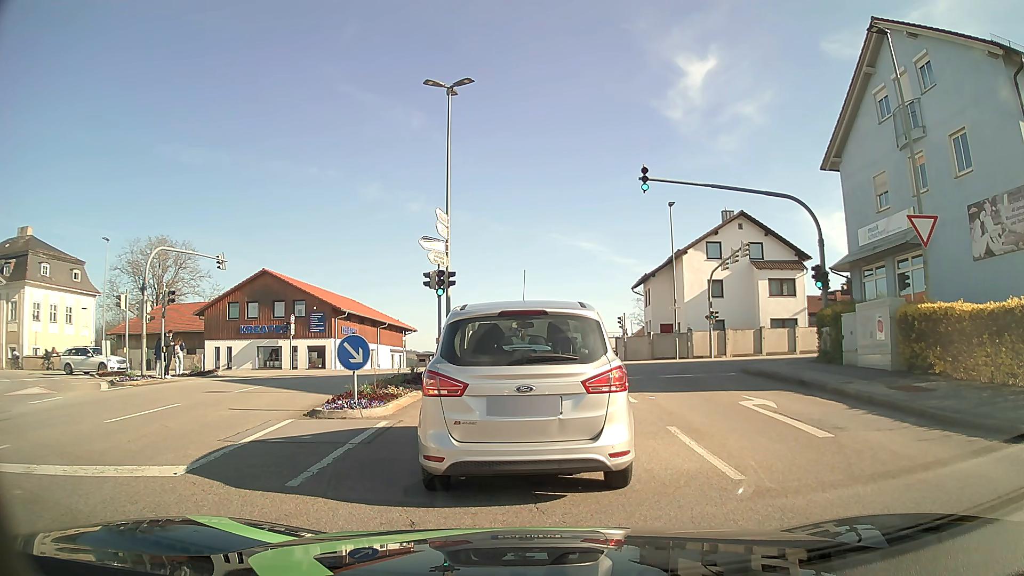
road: tertiary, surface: asphalt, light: Day
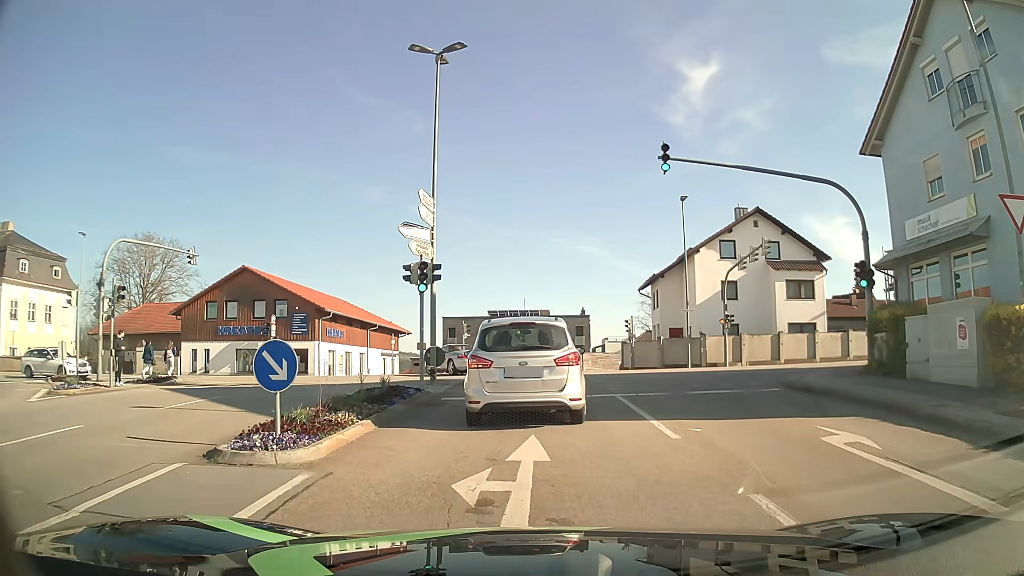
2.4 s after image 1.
(0.0, +3.8) m; -1°
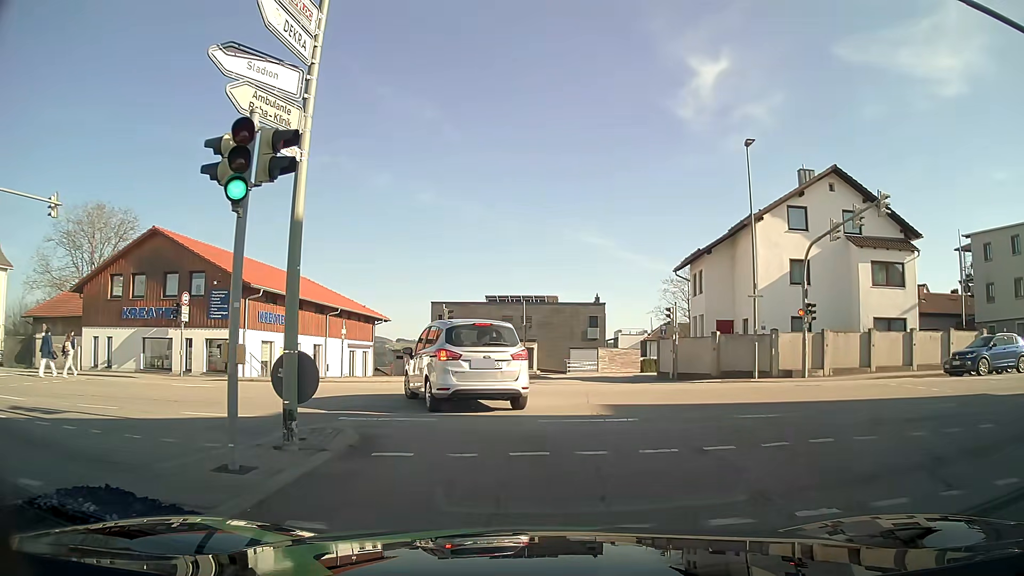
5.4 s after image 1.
(0.0, +11.8) m; 0°
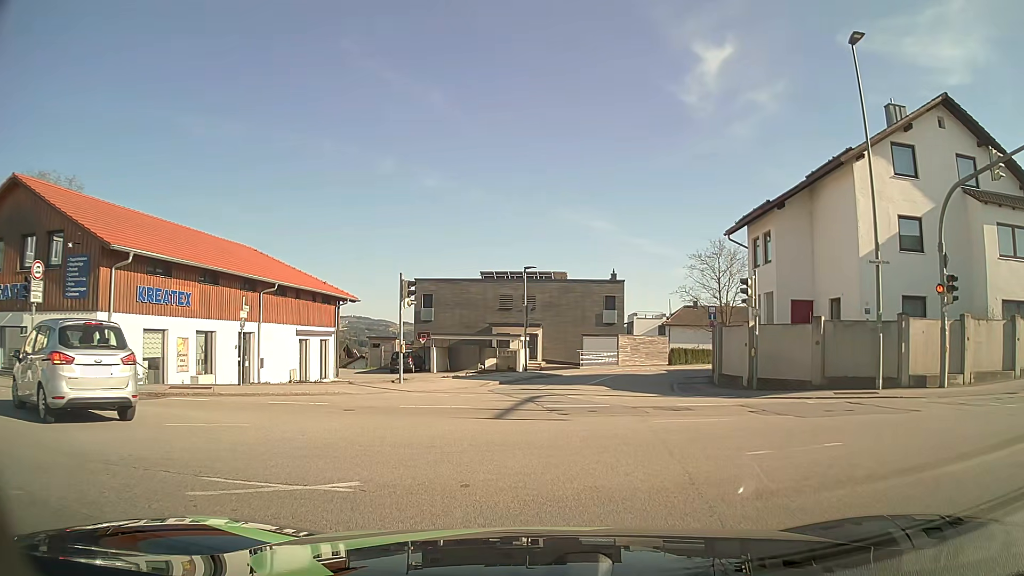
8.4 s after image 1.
(+0.1, +10.7) m; 0°
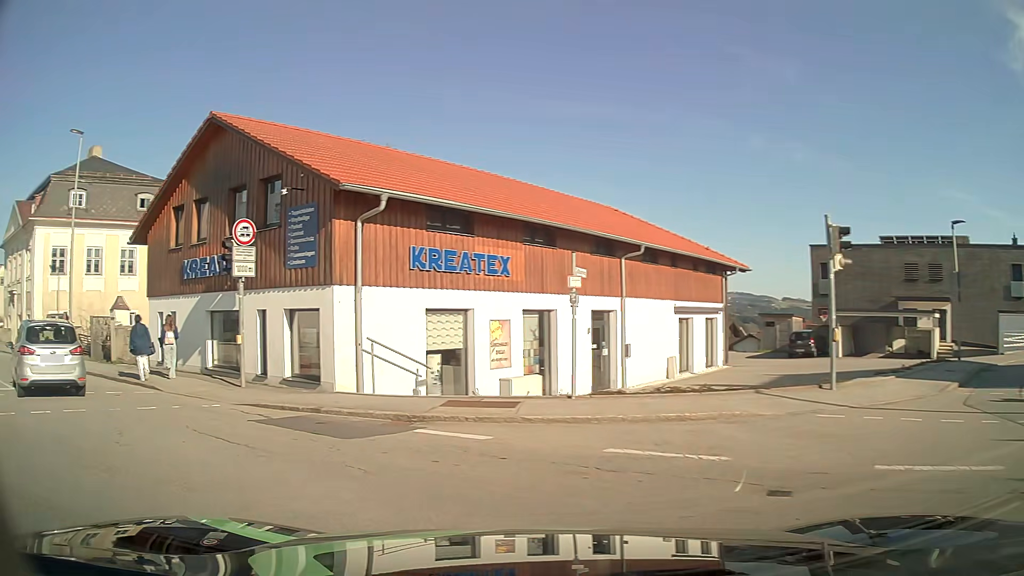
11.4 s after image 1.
(-1.5, +7.8) m; -33°
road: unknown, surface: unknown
(-4, +9) (-12, +15) (-20, +21) (-28, +27) (-36, +32) (-45, +38) (-53, +44) (-61, +50) (-69, +55) (-77, +61) m
